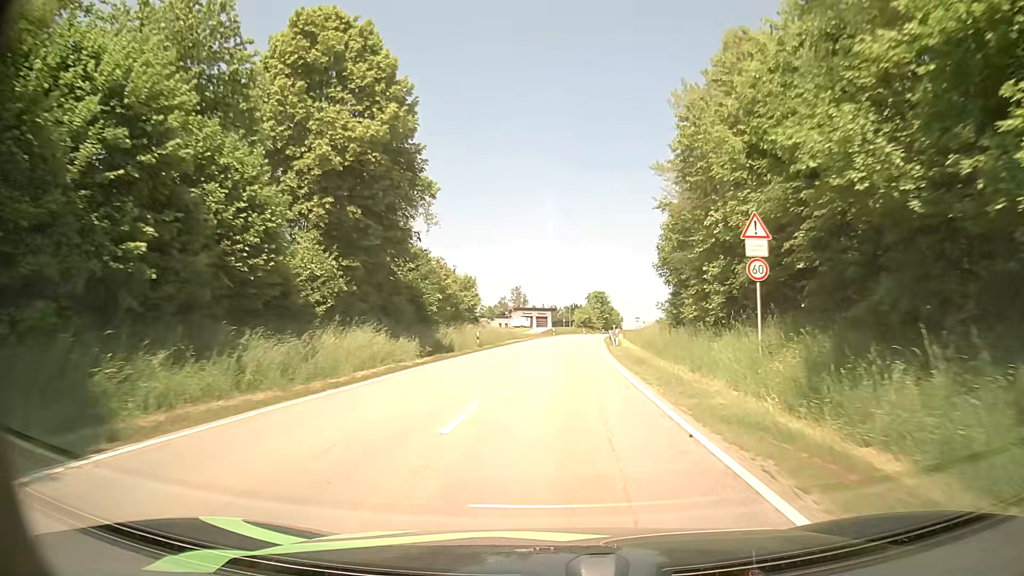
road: secondary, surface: asphalt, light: Day
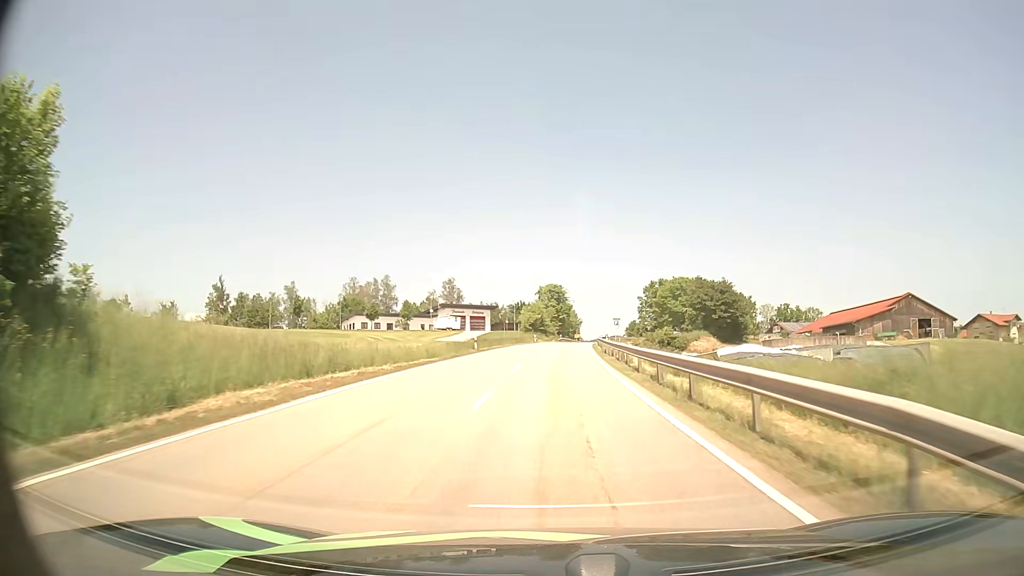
(+1.6, +47.5) m; +4°
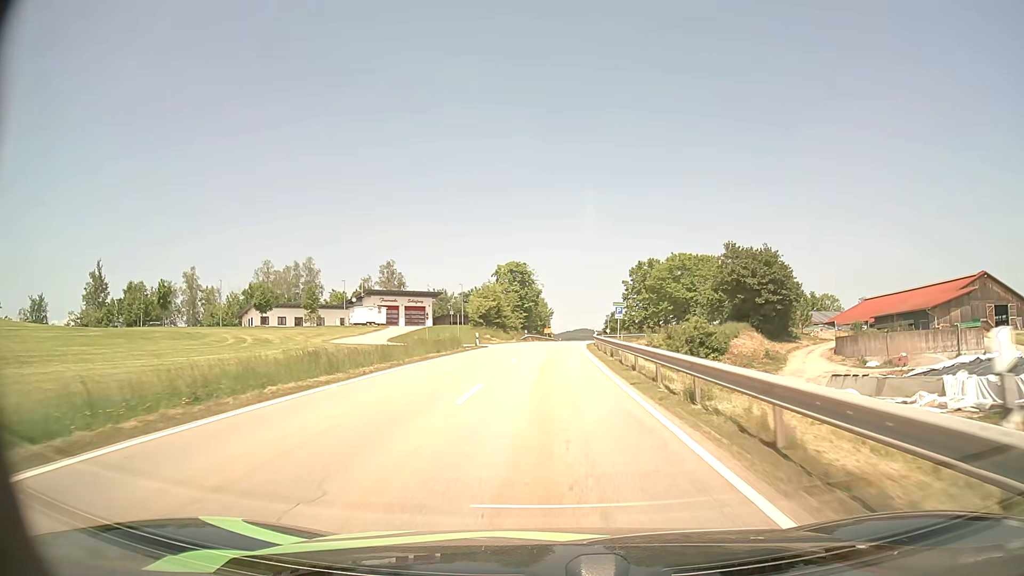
(+0.8, +37.7) m; +3°
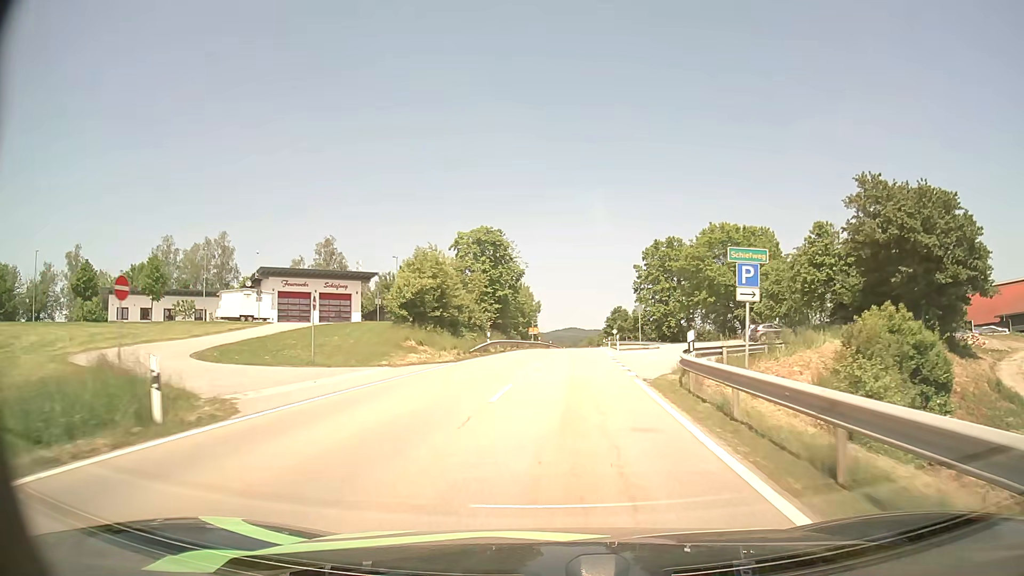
(+0.3, +37.5) m; +1°
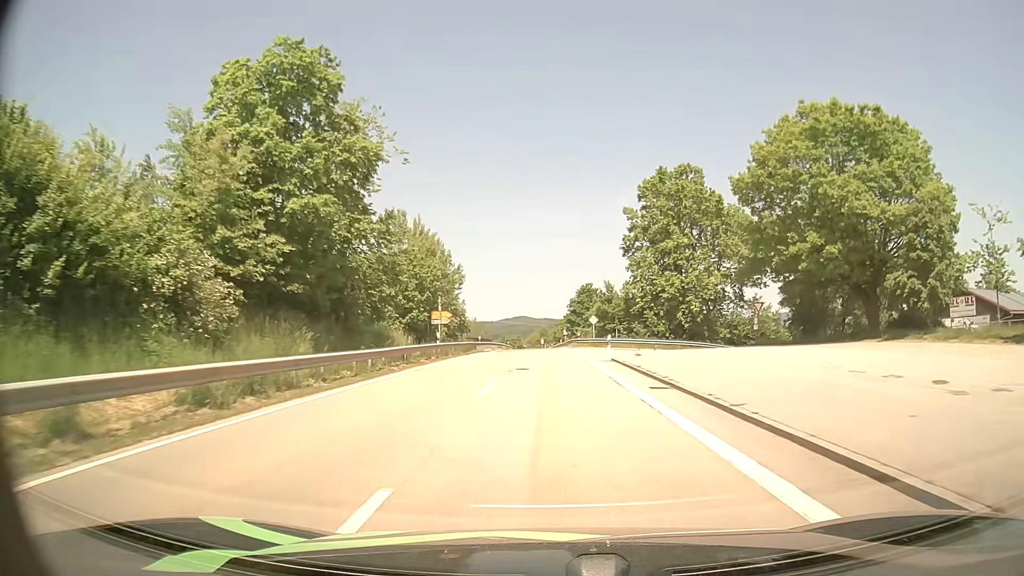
(+2.0, +47.7) m; +4°
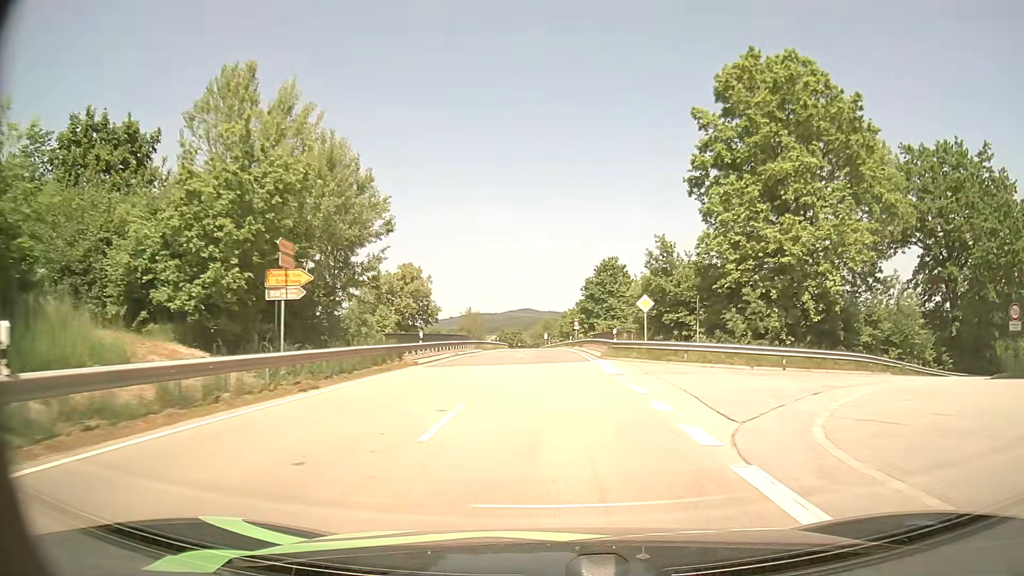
(-0.1, +30.7) m; 0°
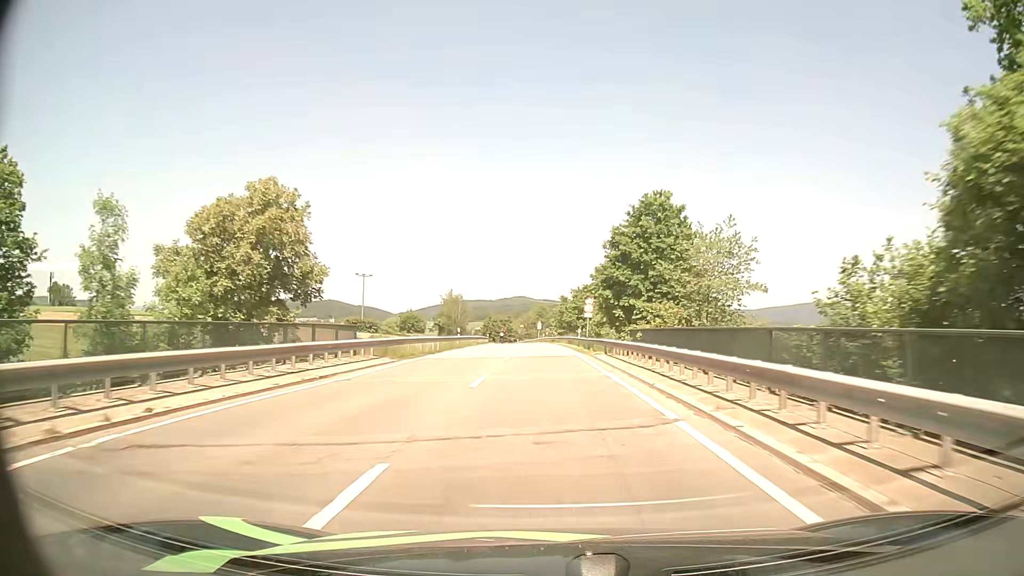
(-0.2, +32.1) m; 0°
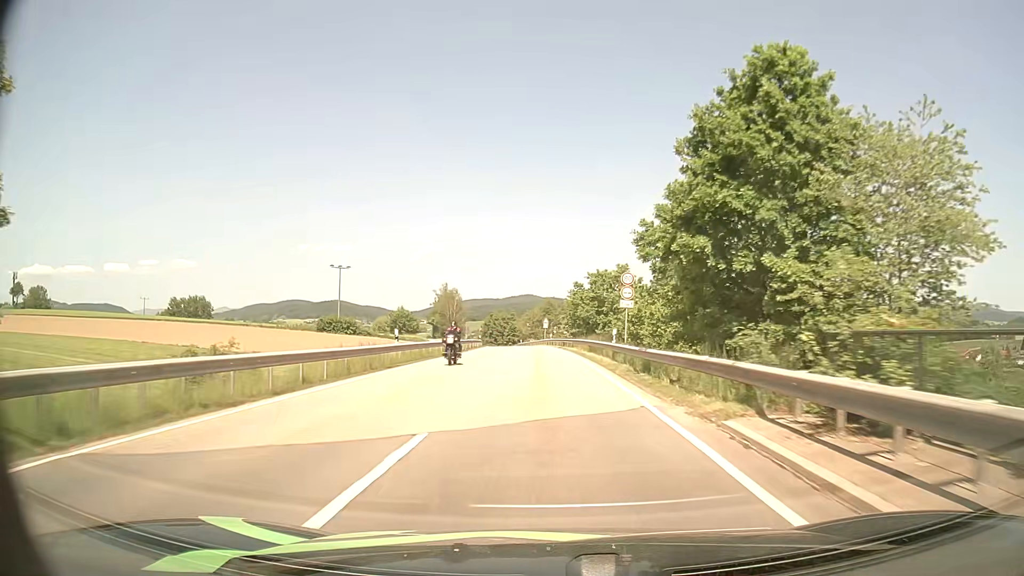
(-0.1, +22.0) m; -1°
(0, +10) (0, +20) (0, +30) (0, +40) (-1, +50) (-1, +60) (-2, +70) (-2, +80) (-3, +90) (-4, +100) m
